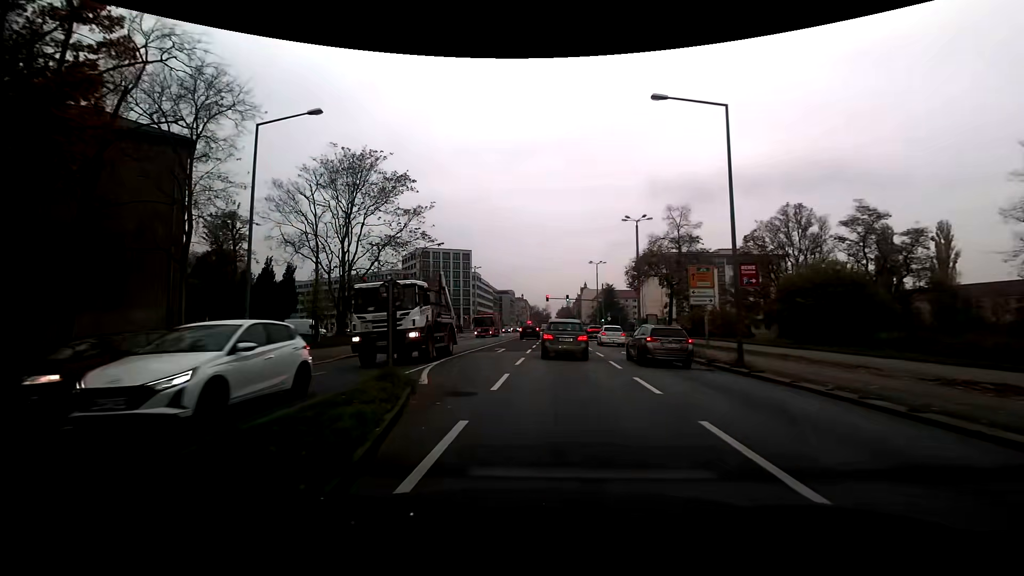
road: secondary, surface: asphalt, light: Day
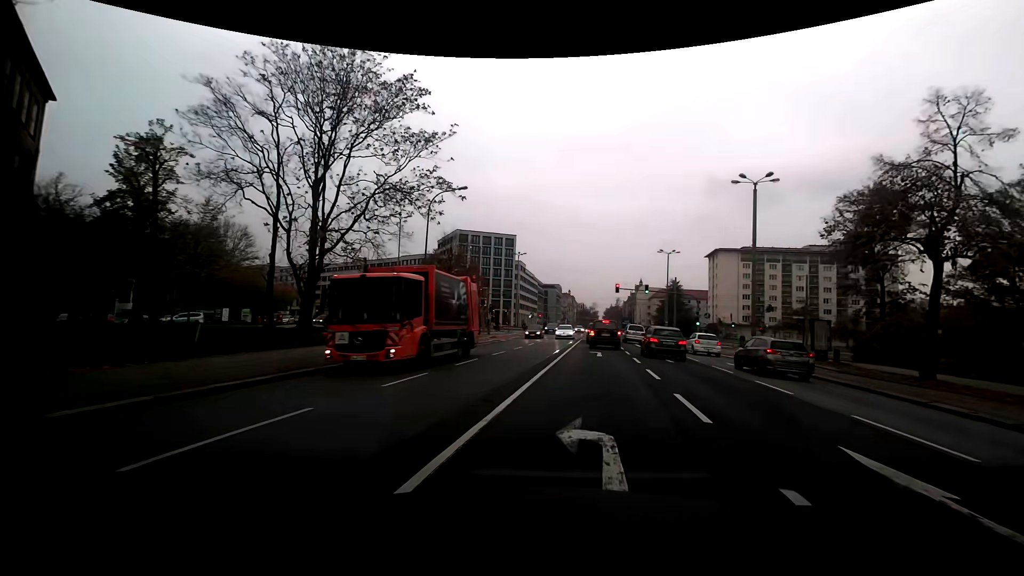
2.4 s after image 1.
(-2.2, +20.4) m; -6°
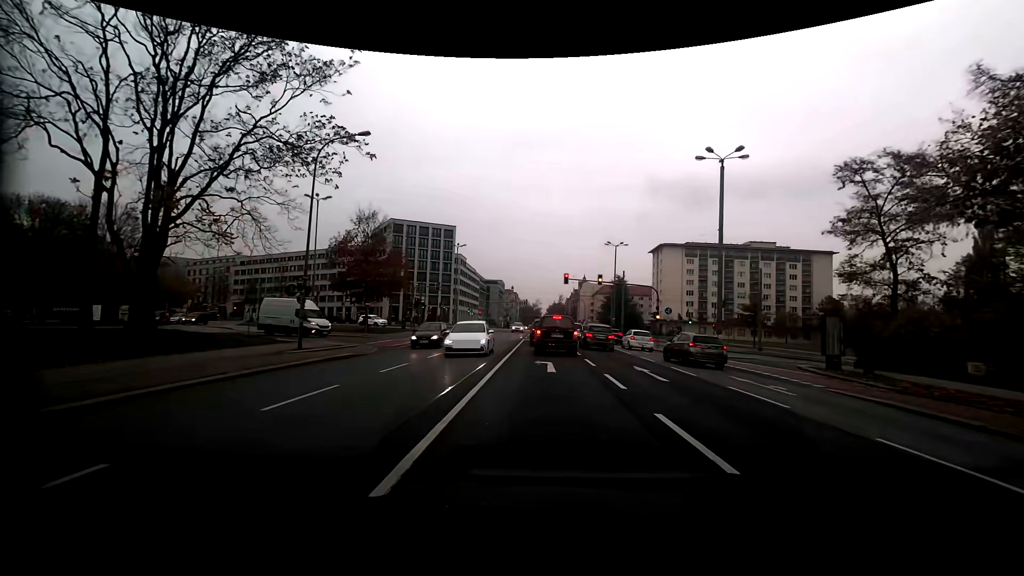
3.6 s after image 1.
(+0.6, +8.5) m; +7°
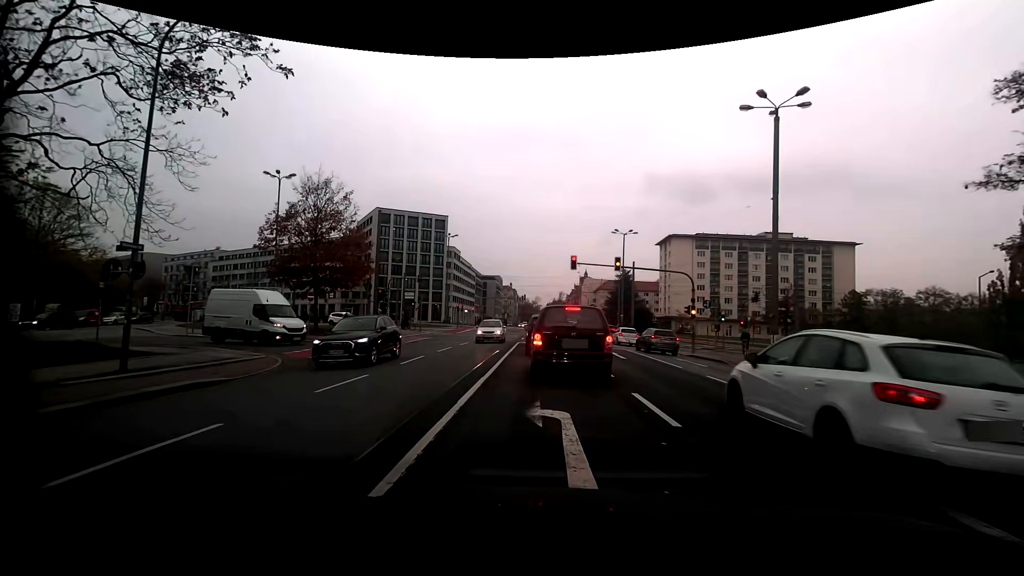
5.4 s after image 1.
(0.0, +9.6) m; +1°
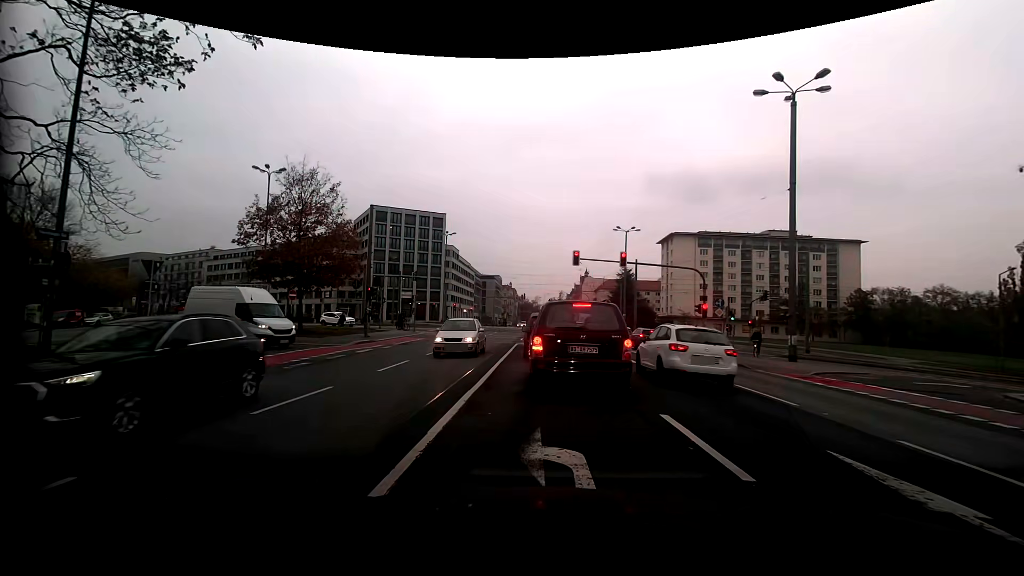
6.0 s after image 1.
(0.0, +2.1) m; -1°
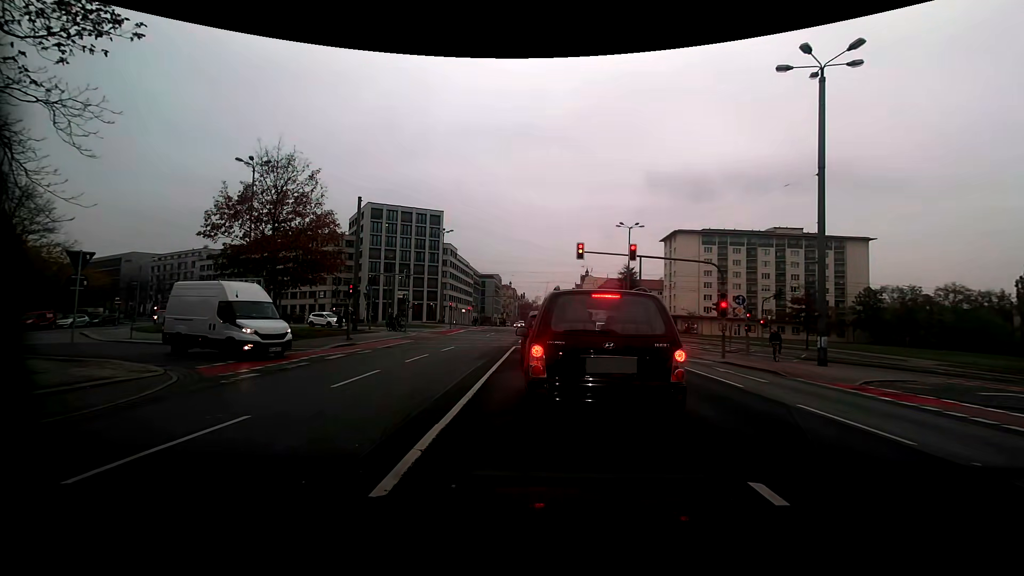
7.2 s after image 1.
(0.0, +2.8) m; 0°
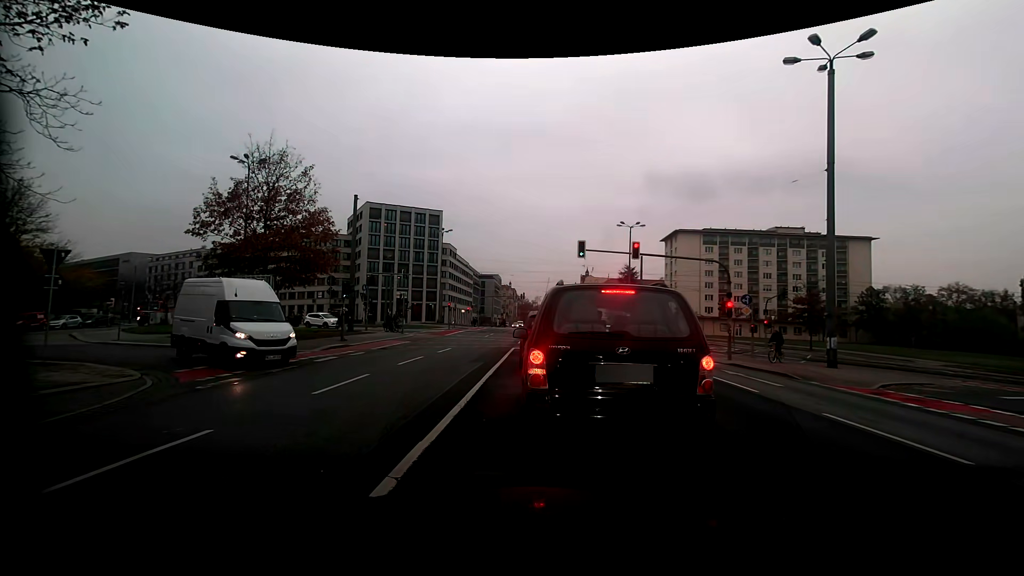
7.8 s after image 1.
(0.0, +0.8) m; +2°
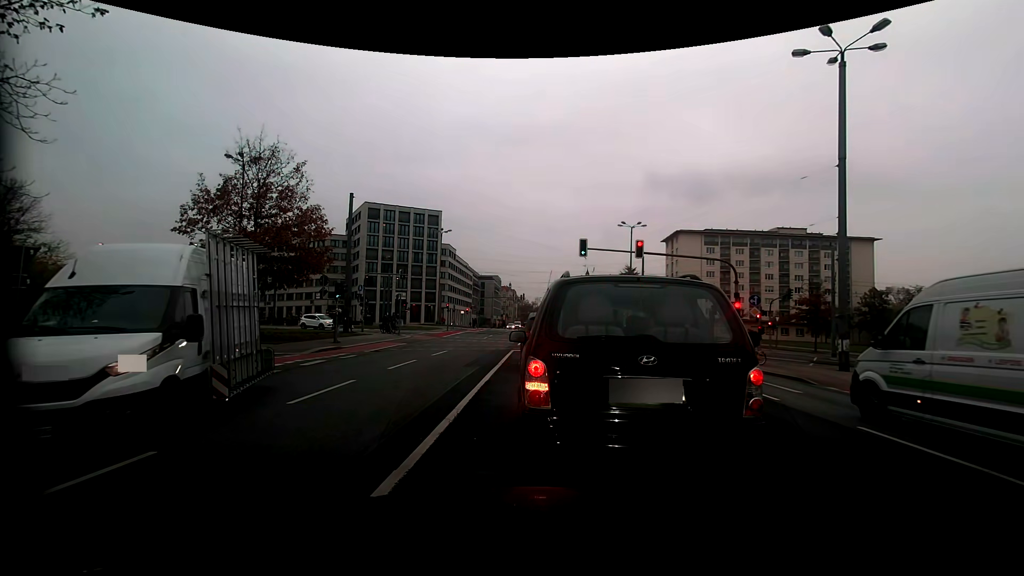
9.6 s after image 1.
(0.0, +0.9) m; 0°
(0, +10) (-1, +20) (-1, +30) (-1, +40) (-2, +50) (-3, +60) (-7, +69) (-13, +77) (-22, +82) (-31, +87) m
